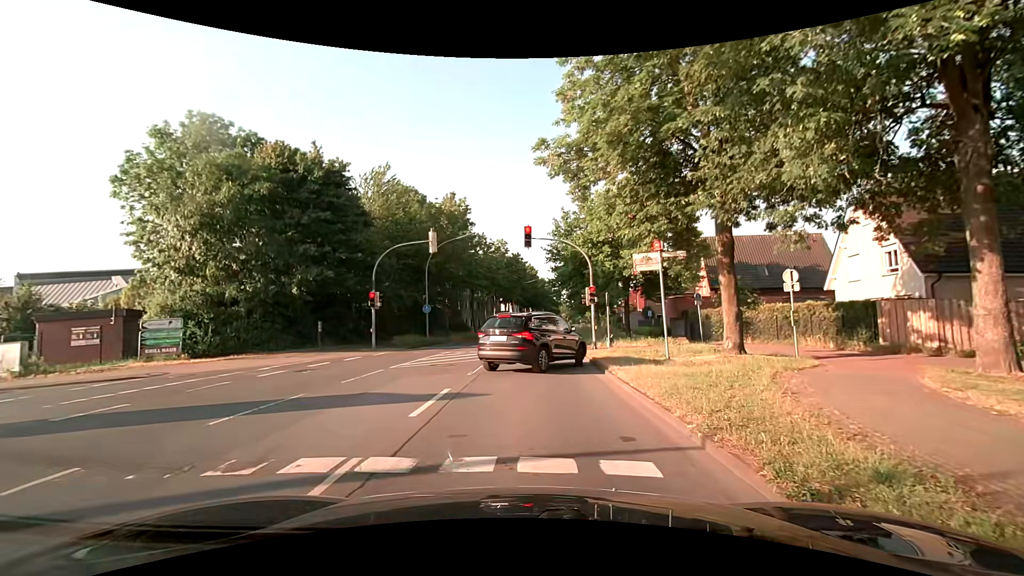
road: secondary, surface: asphalt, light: Day
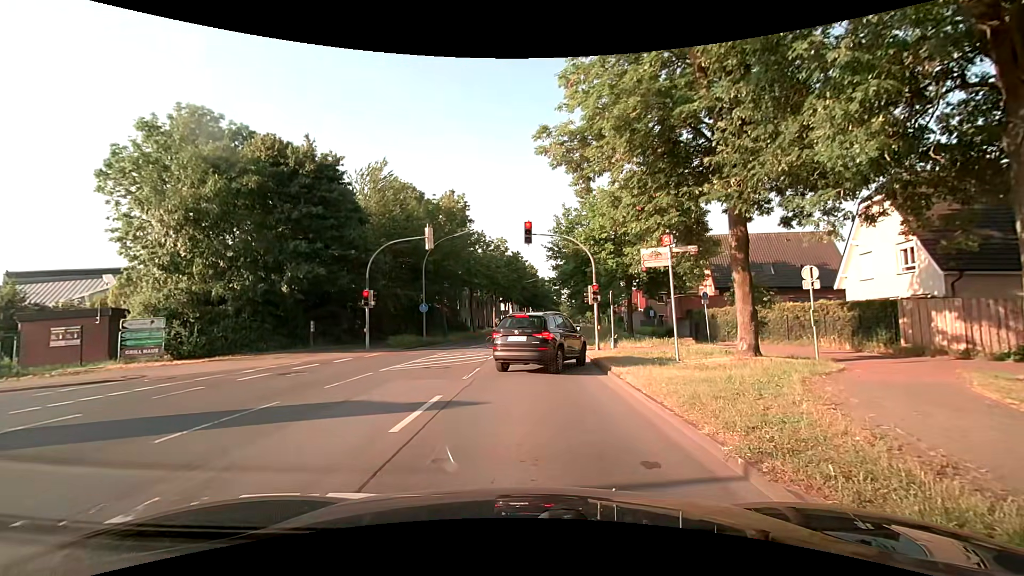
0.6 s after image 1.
(0.0, +1.0) m; +1°
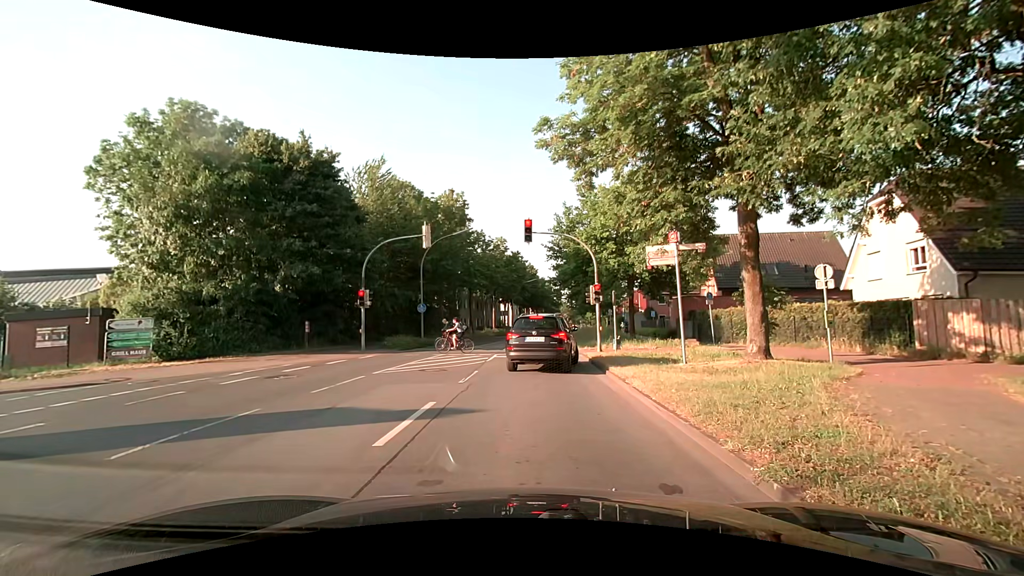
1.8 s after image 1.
(0.0, +0.7) m; 0°
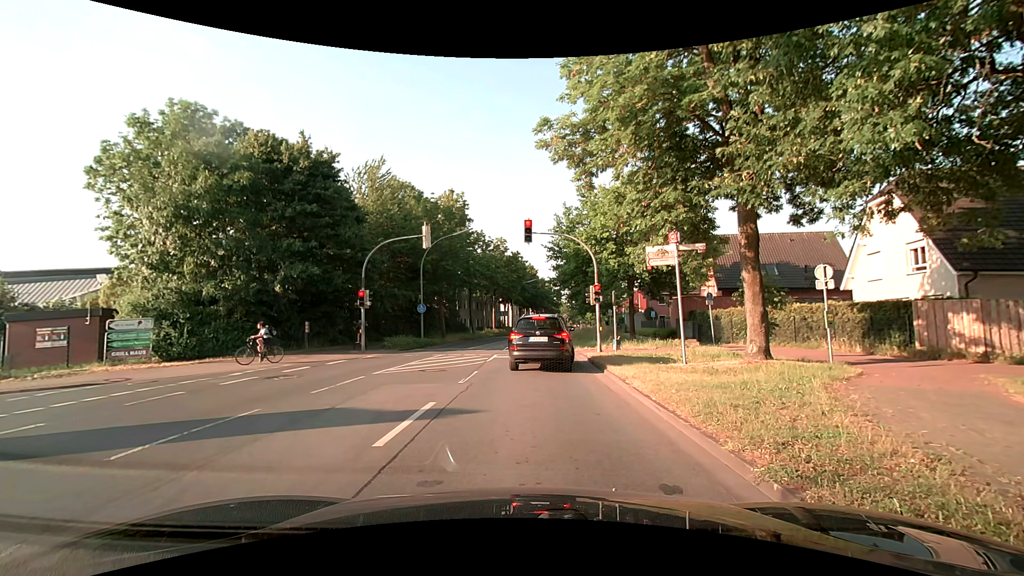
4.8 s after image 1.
(0.0, +0.1) m; 0°
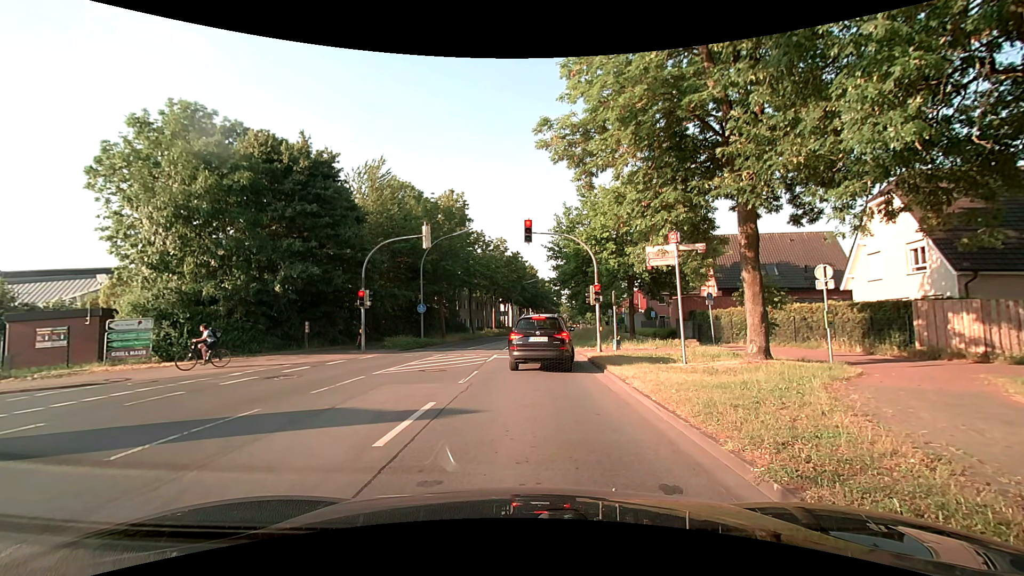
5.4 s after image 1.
(0.0, 0.0) m; 0°
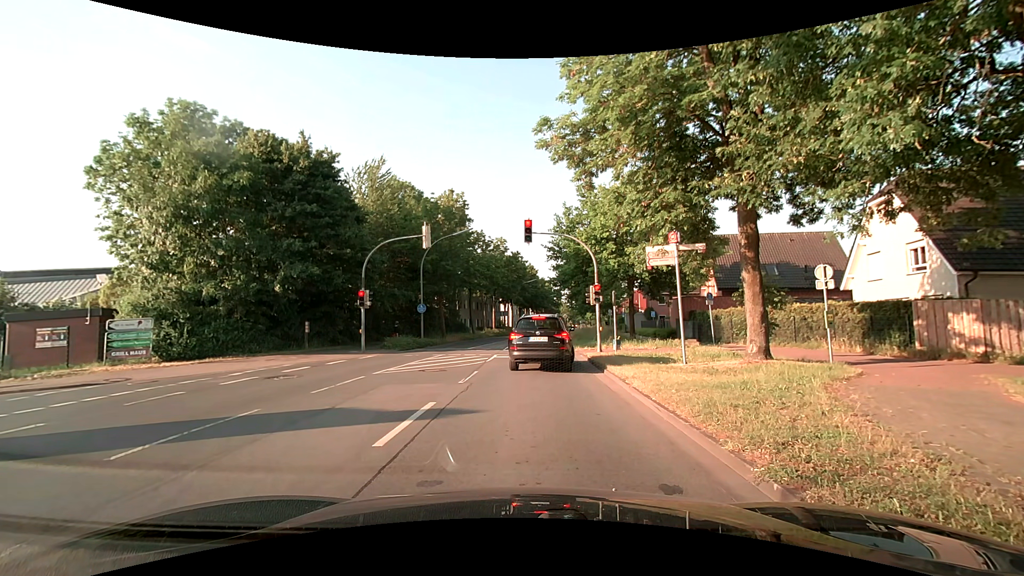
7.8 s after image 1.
(0.0, 0.0) m; 0°
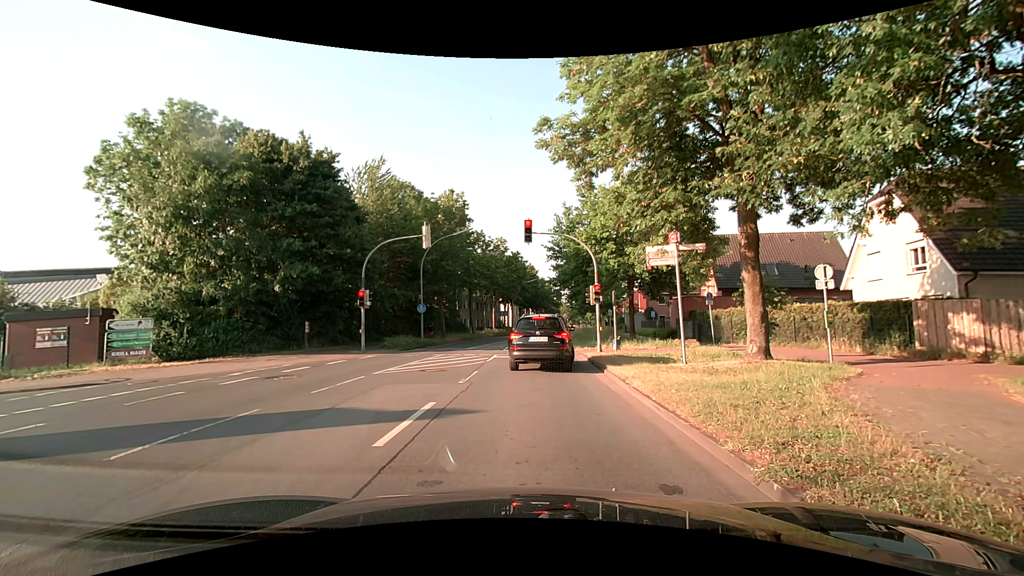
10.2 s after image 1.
(0.0, 0.0) m; 0°
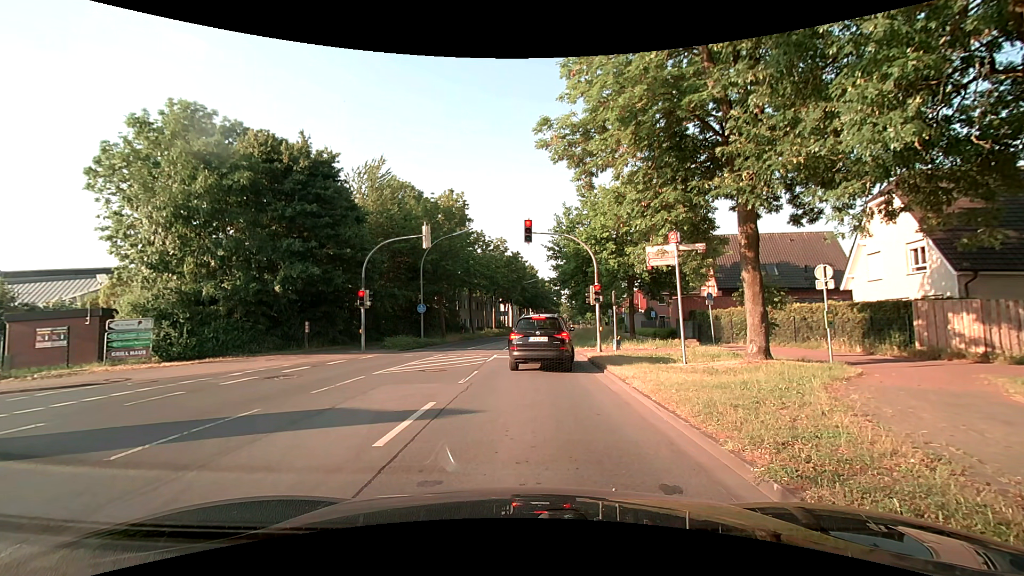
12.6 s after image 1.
(0.0, 0.0) m; 0°
